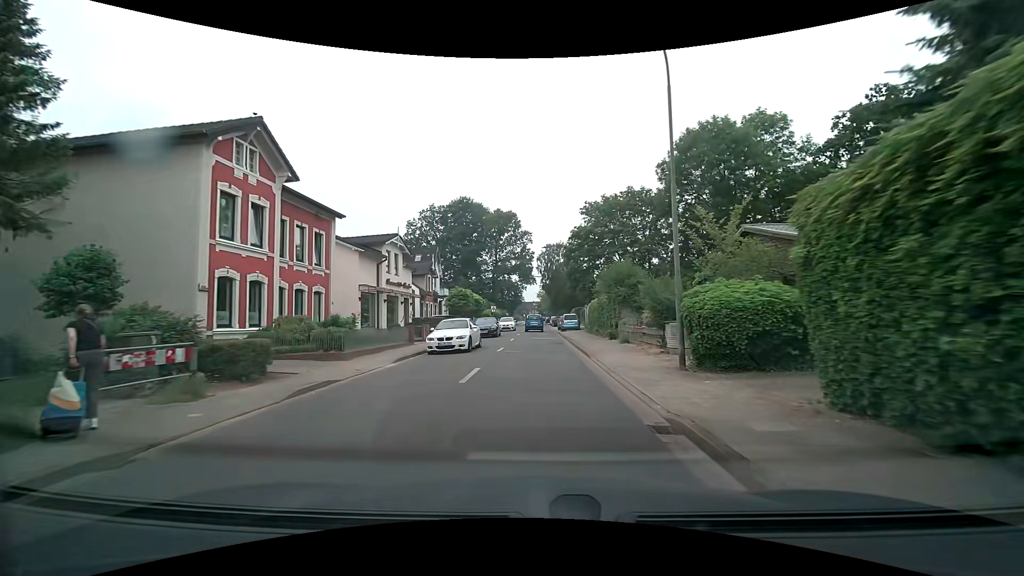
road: residential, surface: asphalt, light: Day
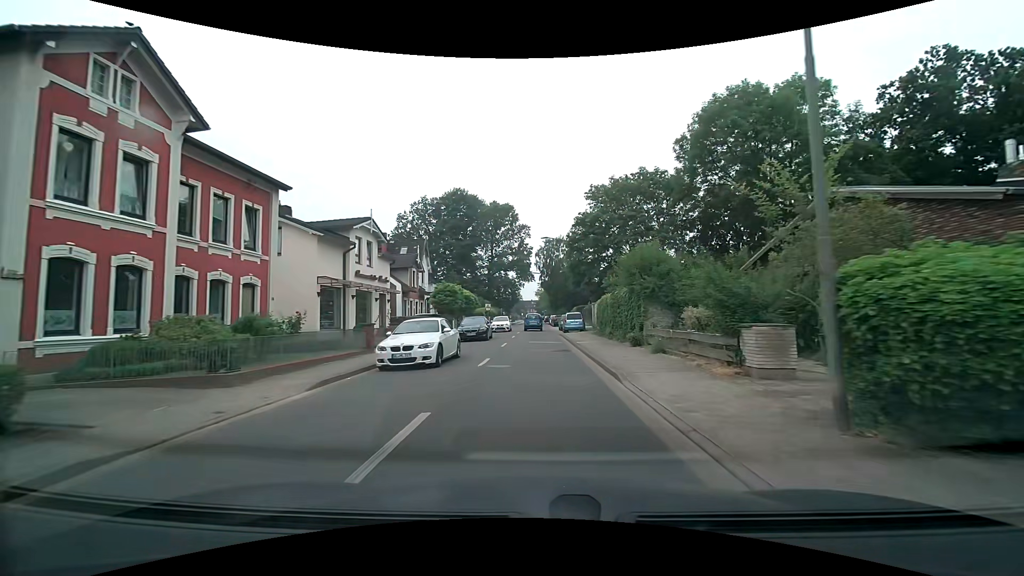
(0.0, +6.1) m; +1°
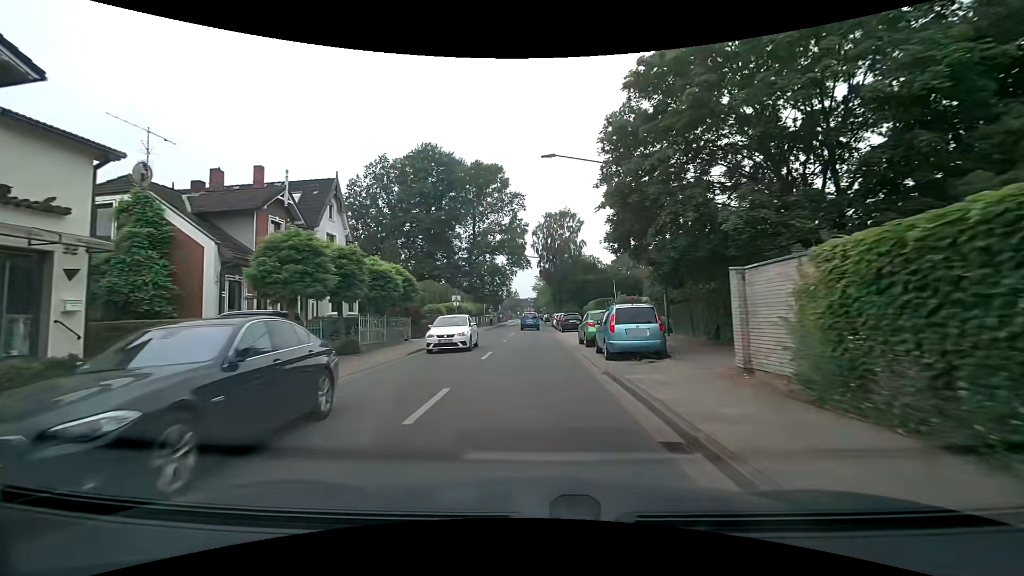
(+0.1, +25.0) m; 0°
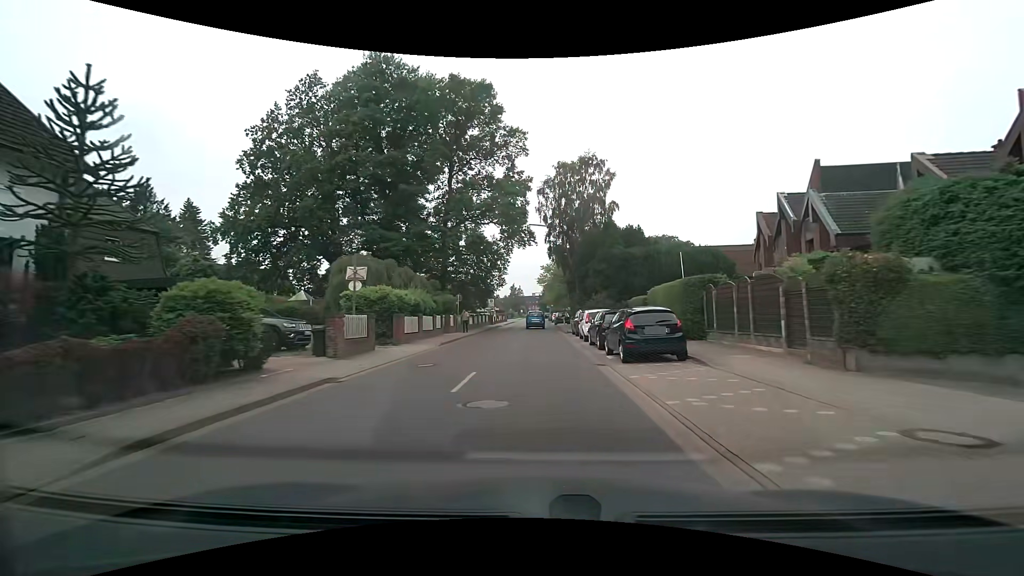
(0.0, +24.9) m; 0°
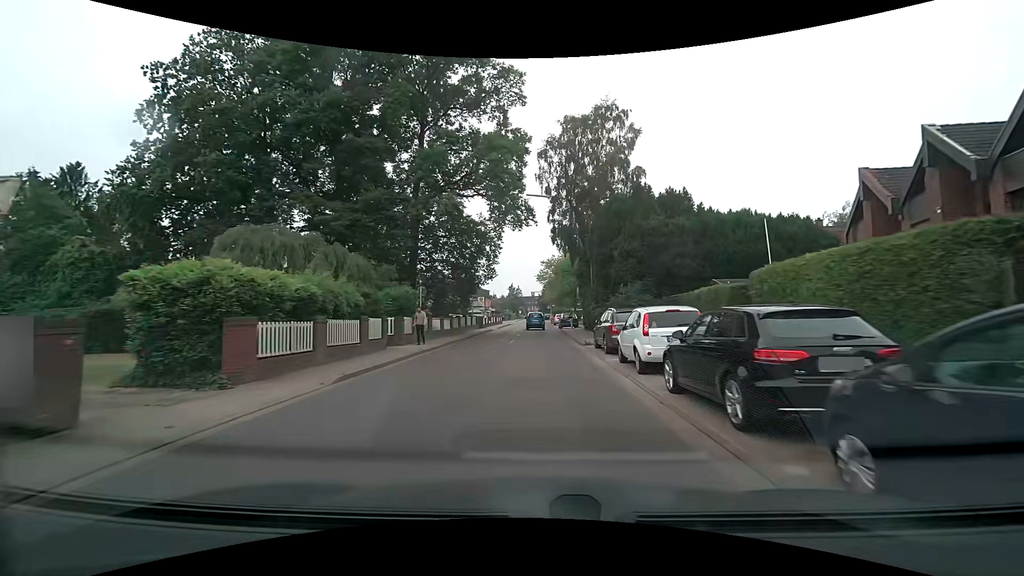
(0.0, +12.3) m; 0°
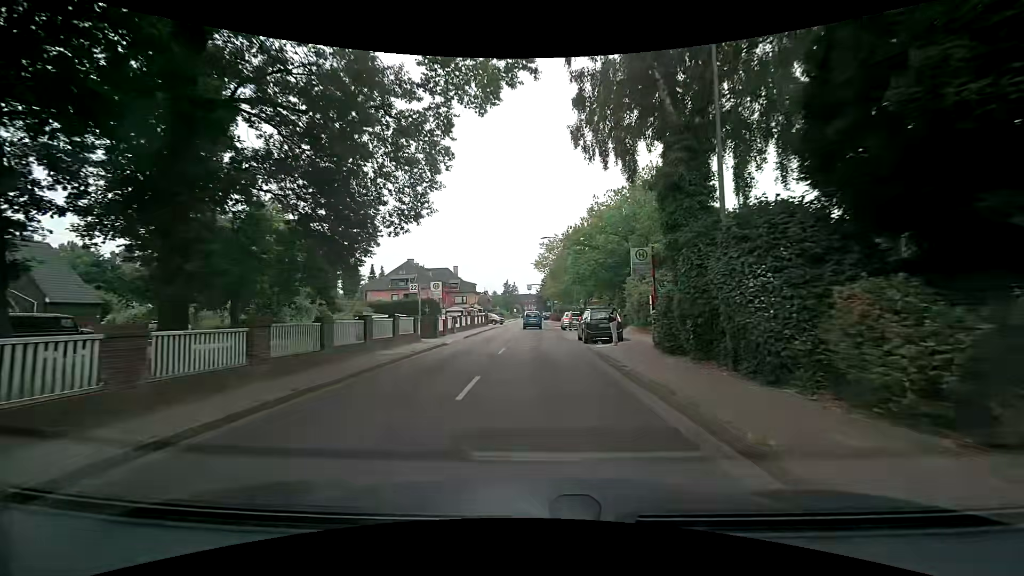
(+0.1, +24.8) m; 0°
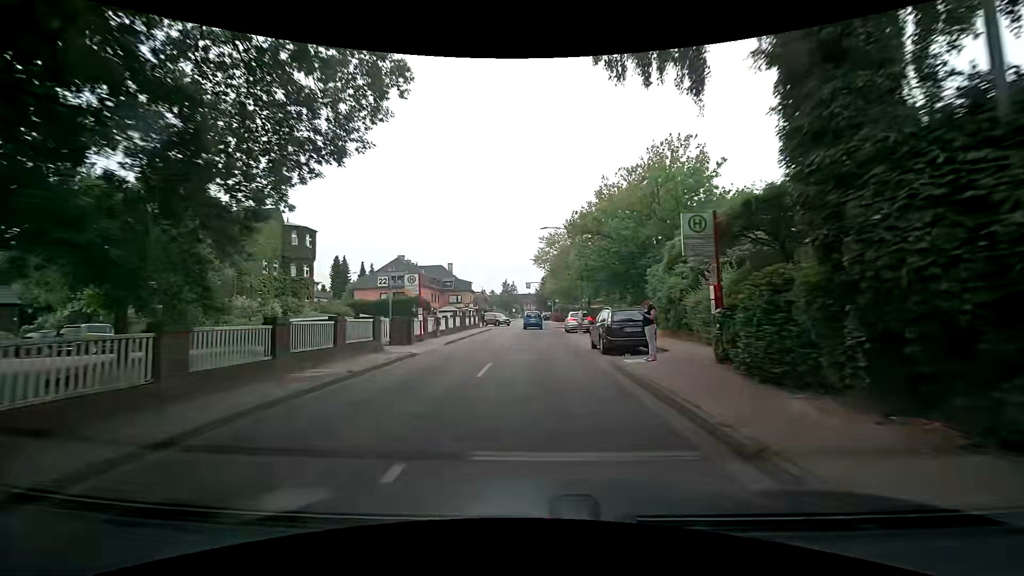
(+0.1, +6.2) m; +1°
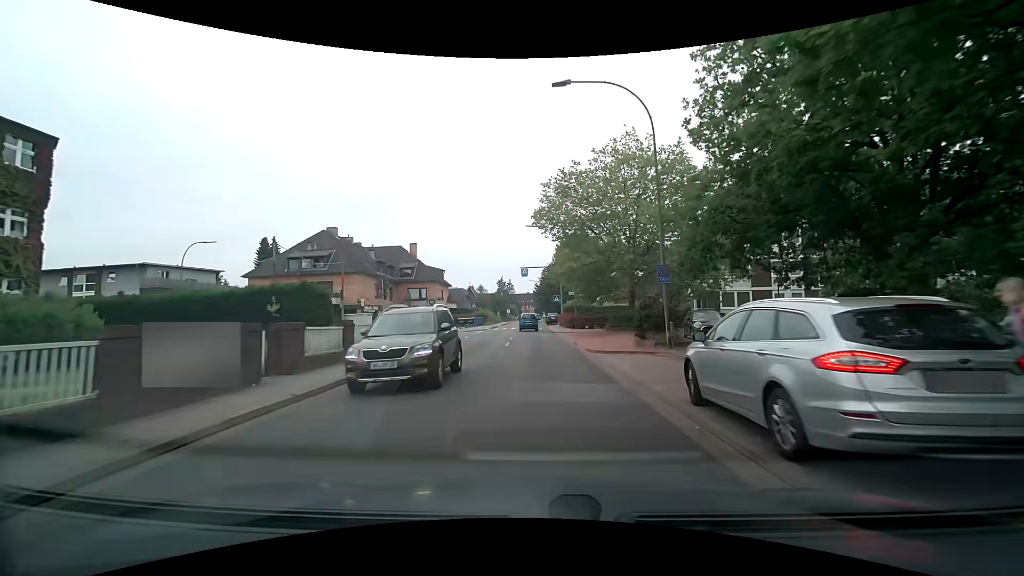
(-0.1, +30.5) m; 0°
